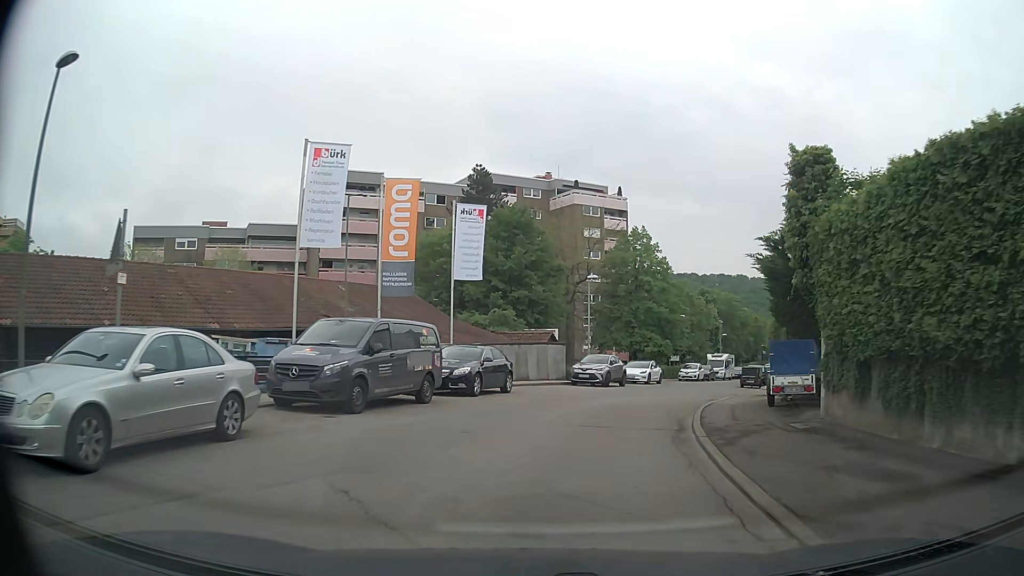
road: residential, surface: asphalt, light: Day
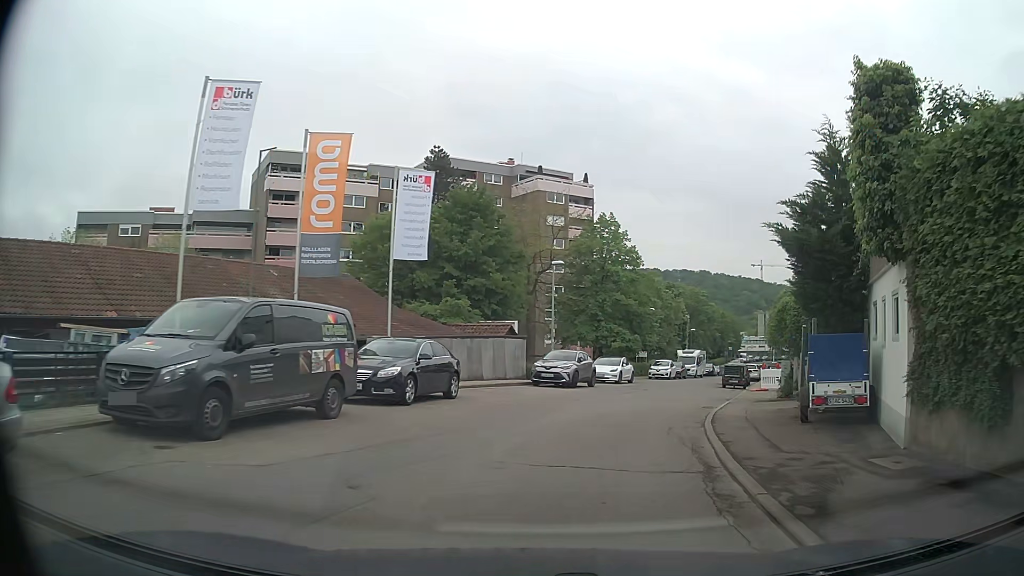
(+0.1, +4.6) m; +4°
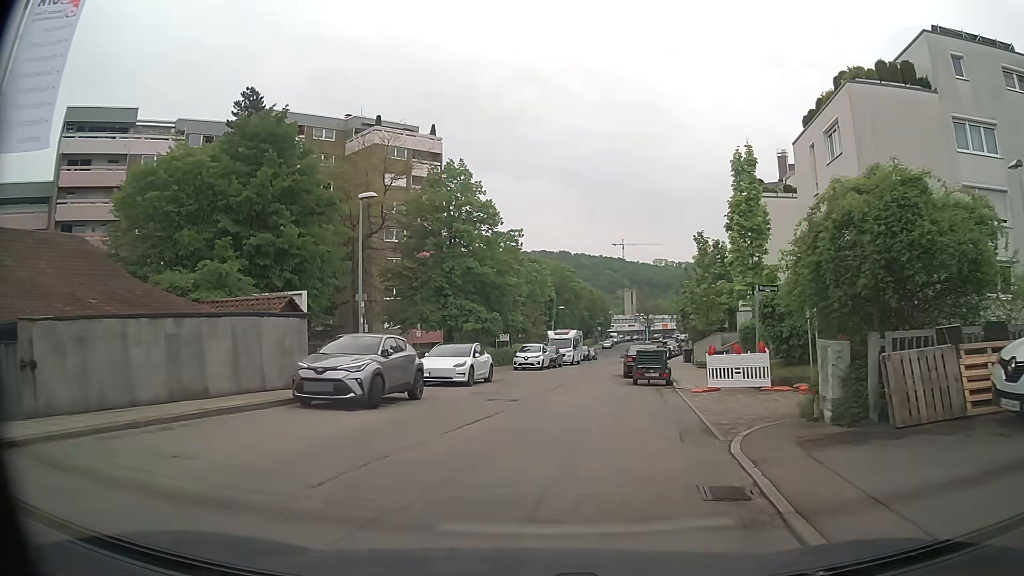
(+1.6, +13.3) m; +11°
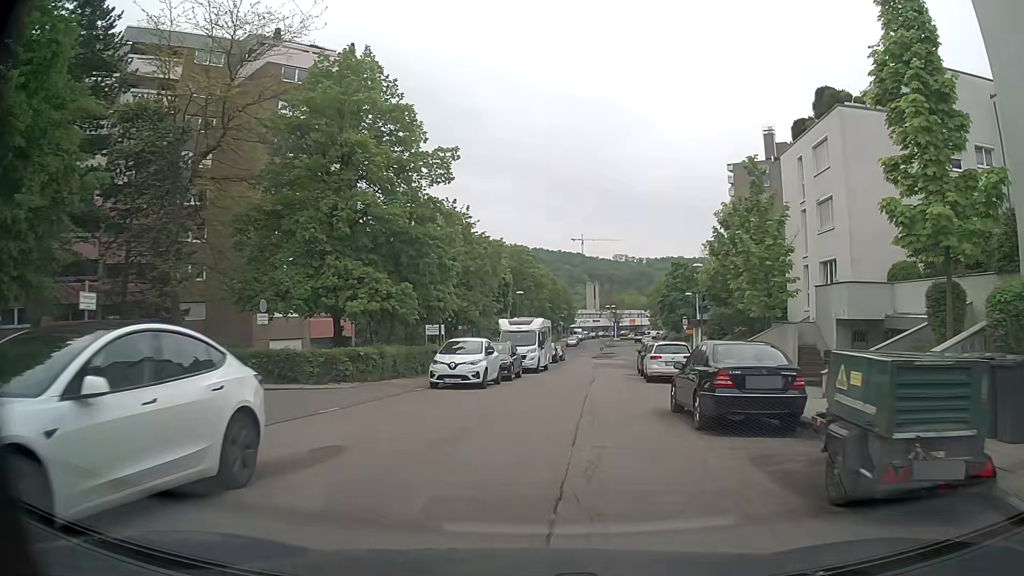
(+0.7, +19.0) m; +4°
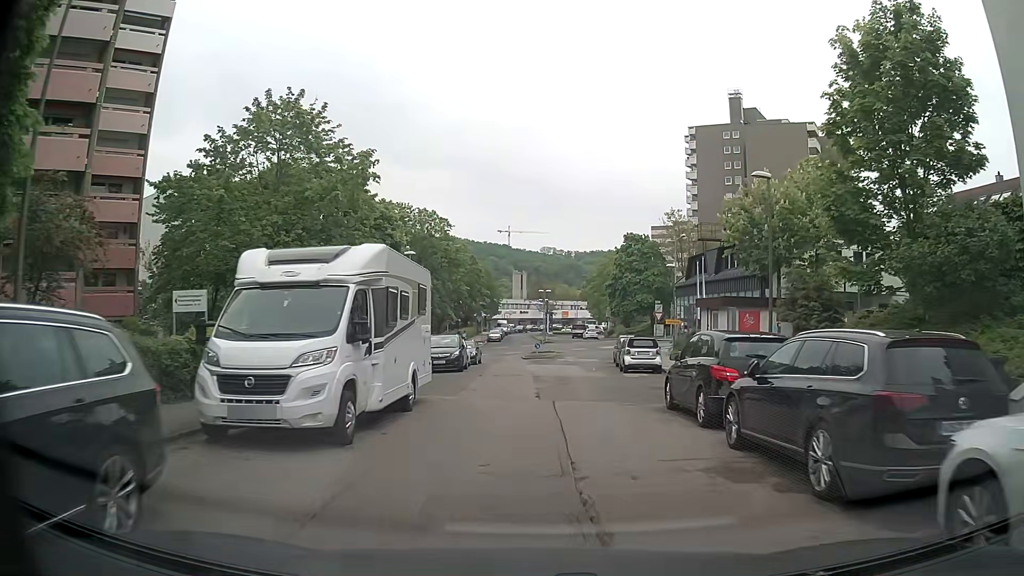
(+1.3, +24.3) m; +7°
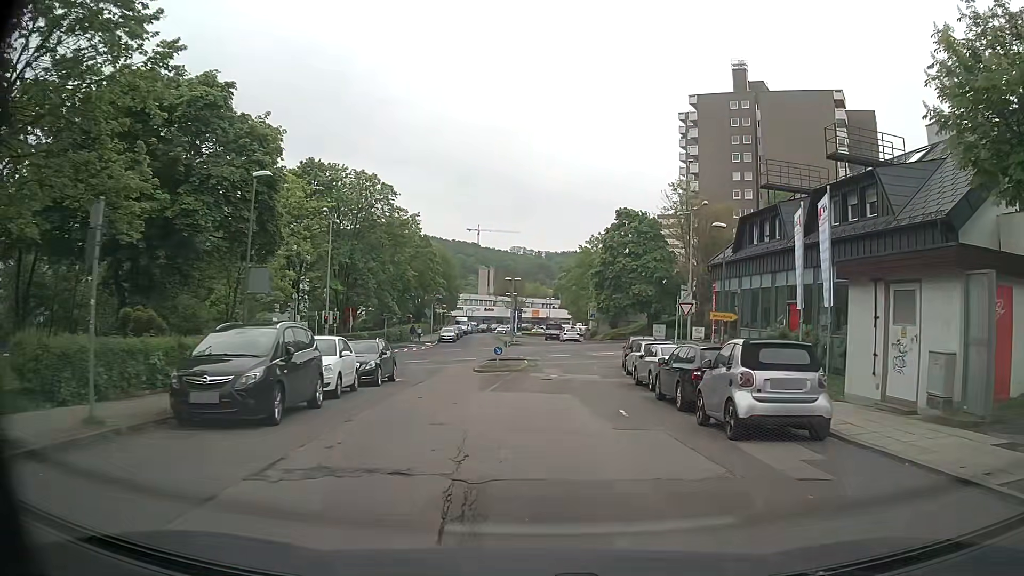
(+0.1, +18.9) m; +2°
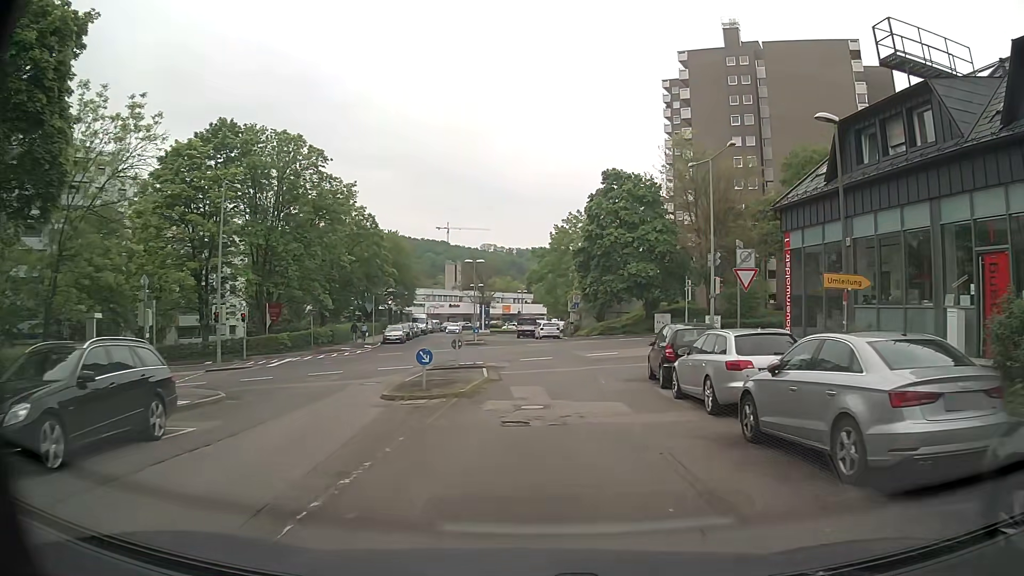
(+0.4, +14.2) m; +2°
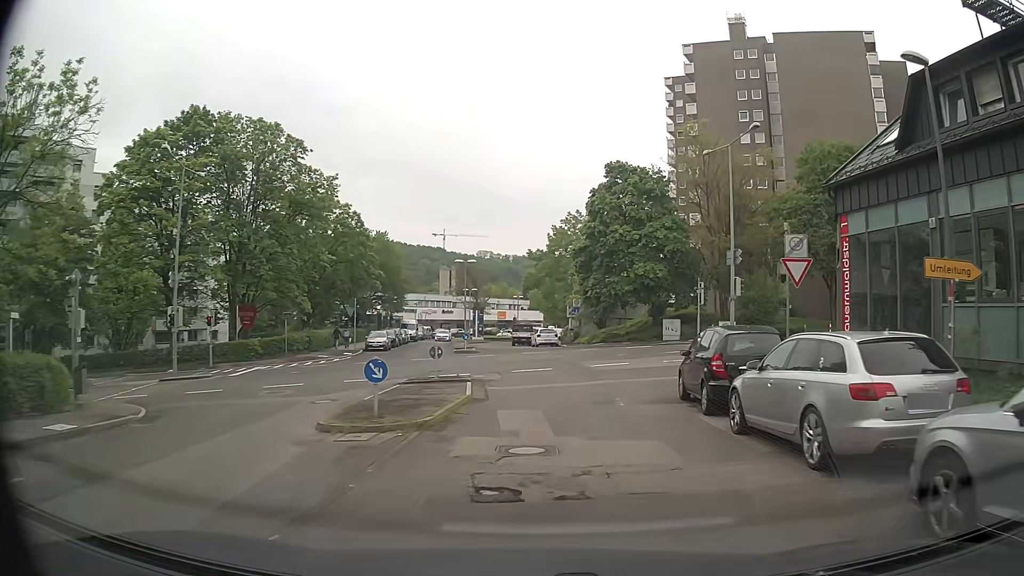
(+0.1, +4.6) m; 0°
